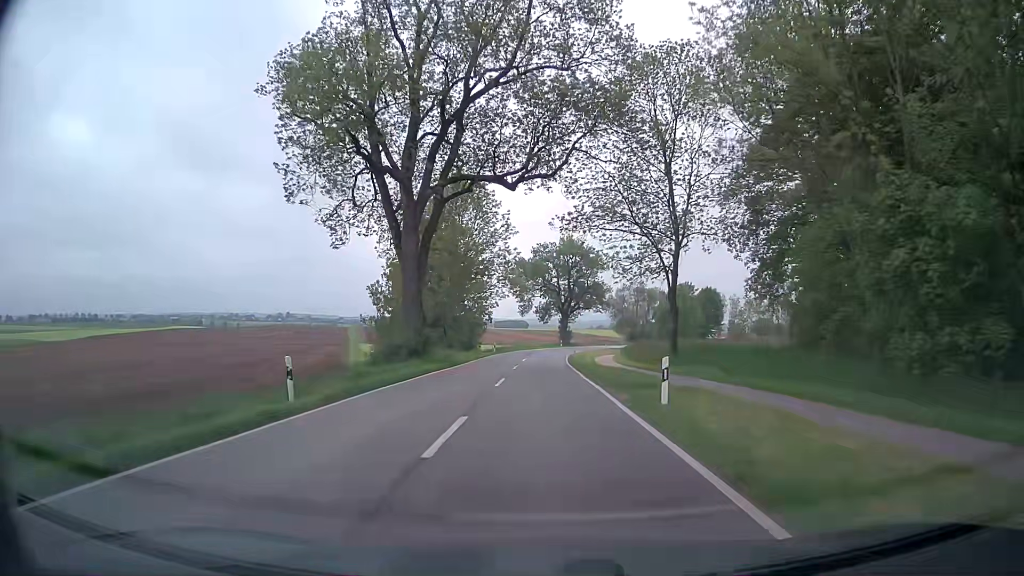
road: tertiary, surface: asphalt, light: Day
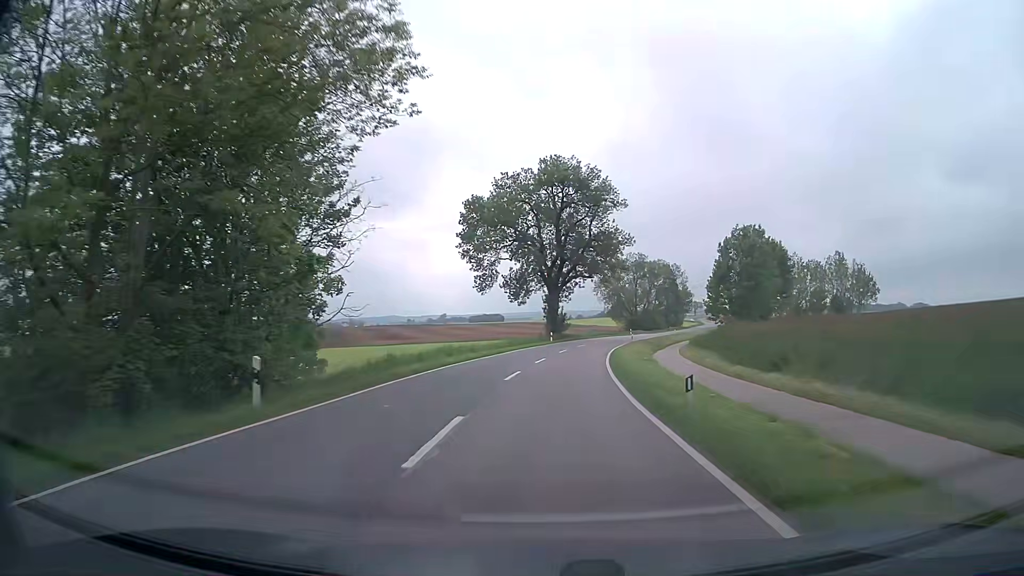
(-0.1, +50.8) m; +2°
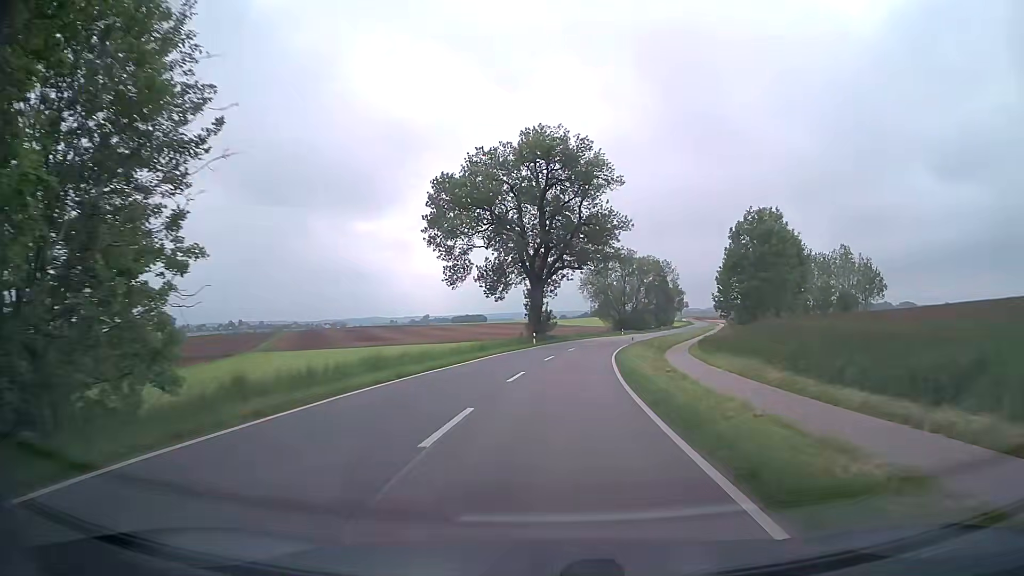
(0.0, +10.9) m; +1°
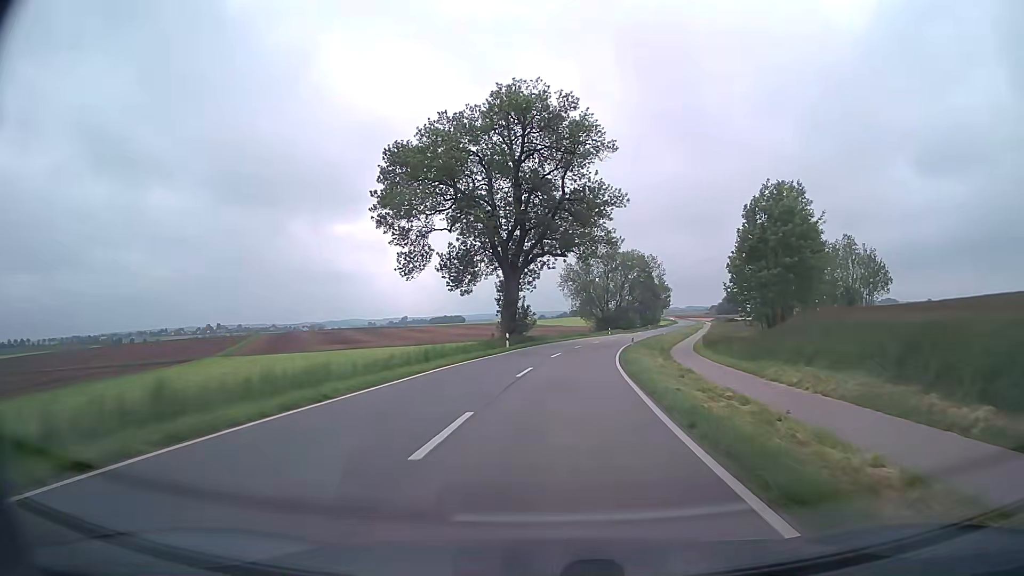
(+0.2, +11.1) m; +1°
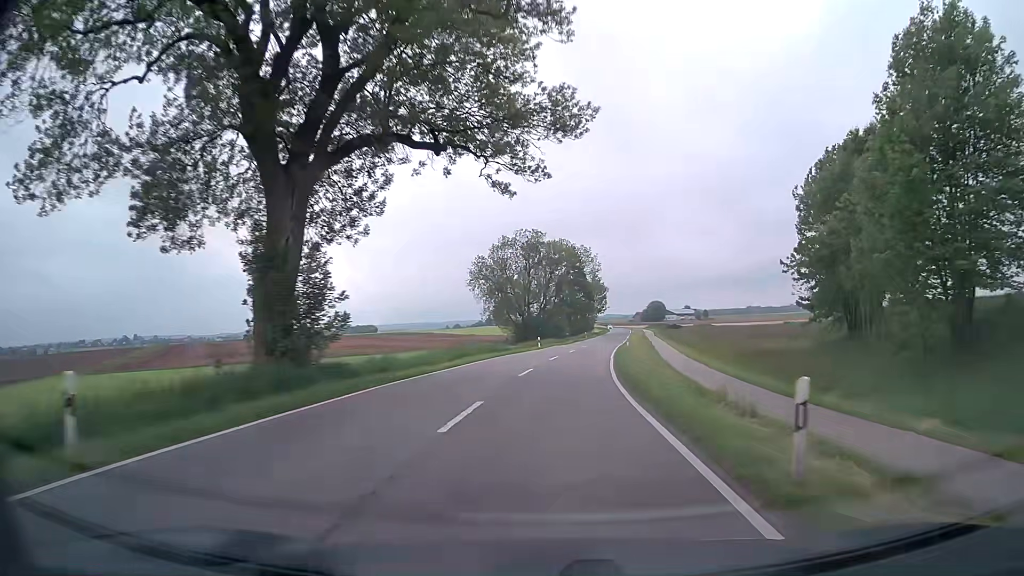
(+2.3, +34.1) m; +7°
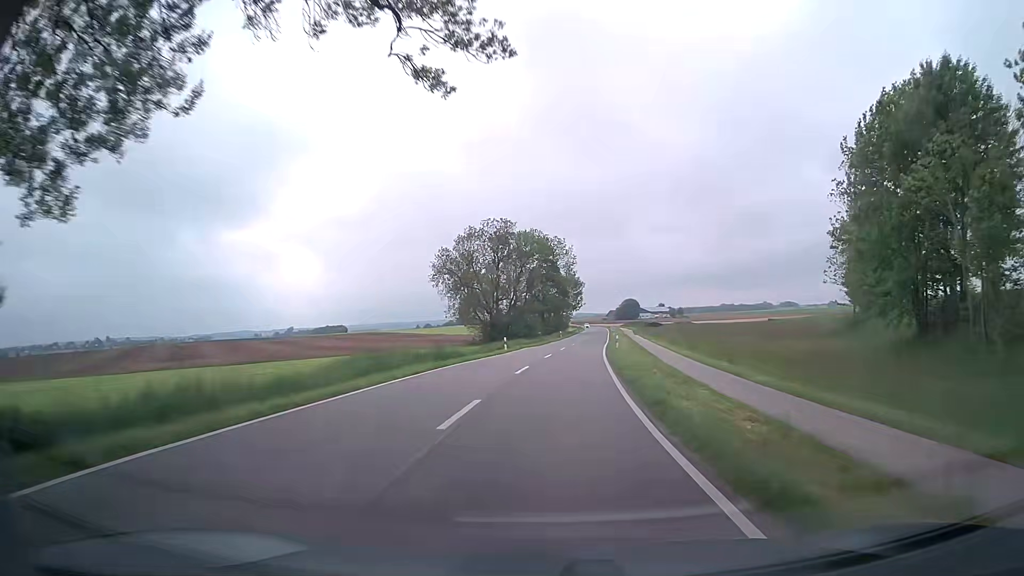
(+0.3, +11.7) m; +3°
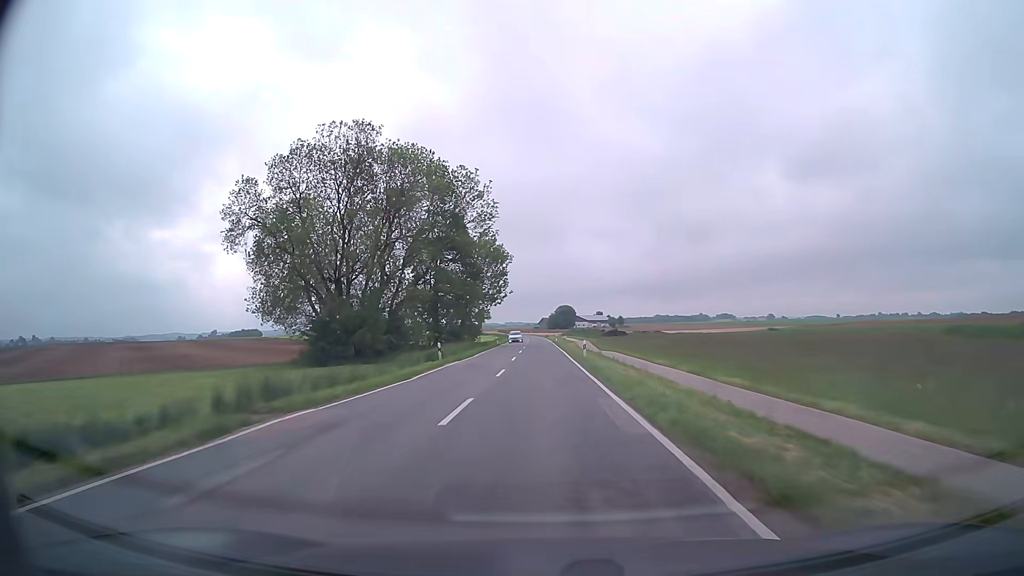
(+3.5, +60.2) m; +6°
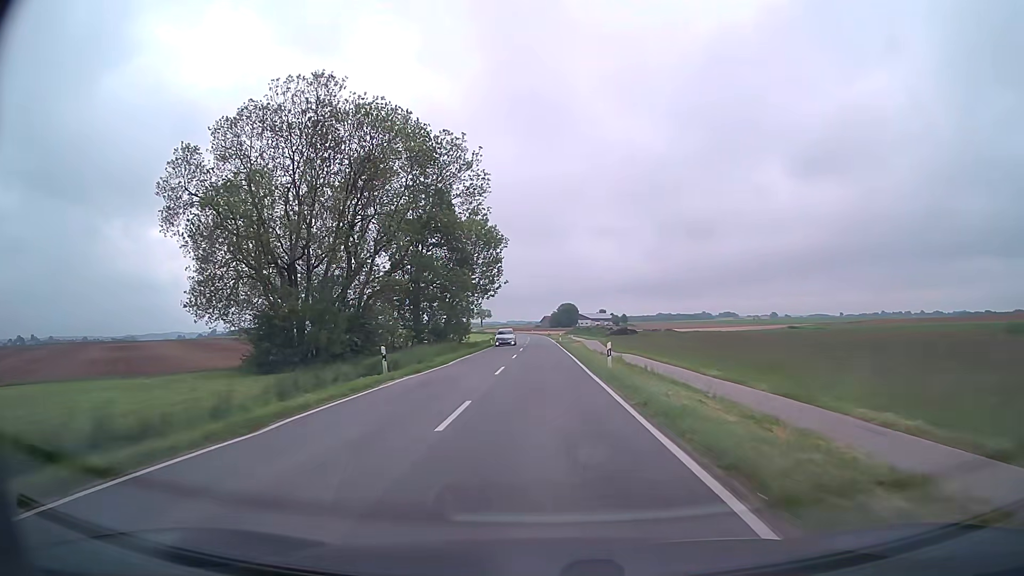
(0.0, +12.3) m; 0°
(0, +10) (0, +20) (0, +30) (0, +40) (0, +50) (0, +60) (0, +70) (-1, +80) (-1, +90) (-1, +100) m
